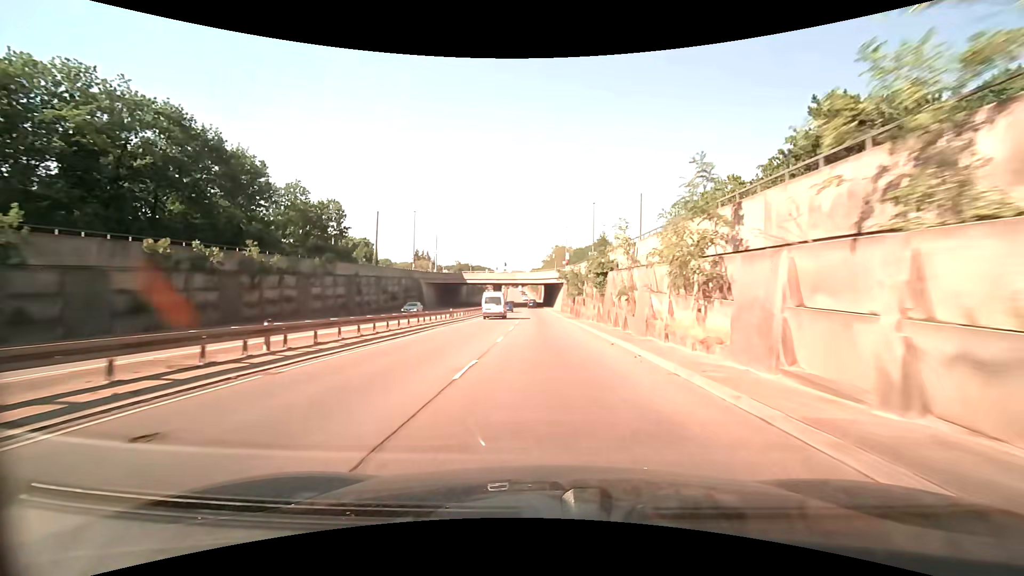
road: trunk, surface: asphalt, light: Day
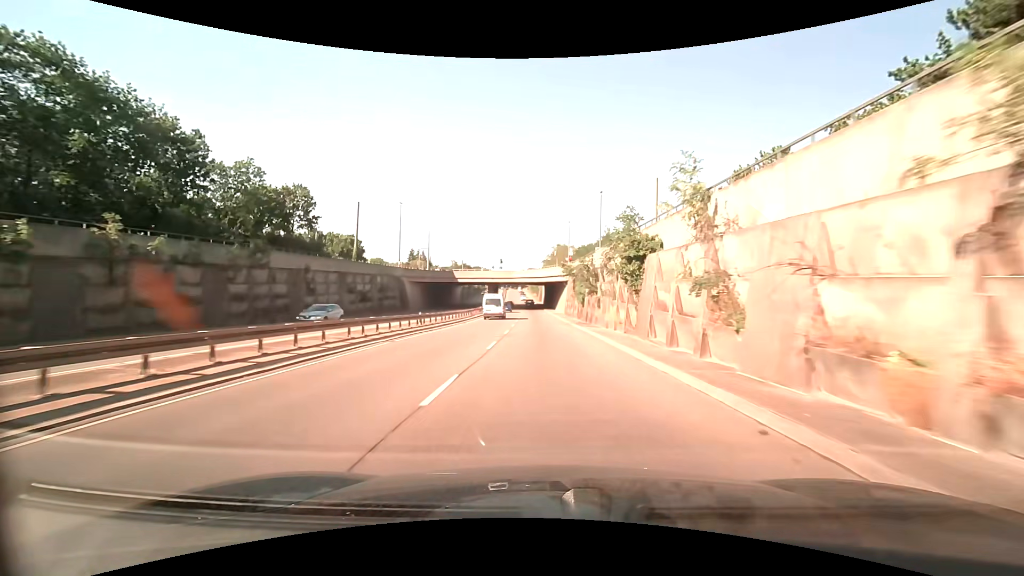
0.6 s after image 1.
(0.0, +11.2) m; 0°
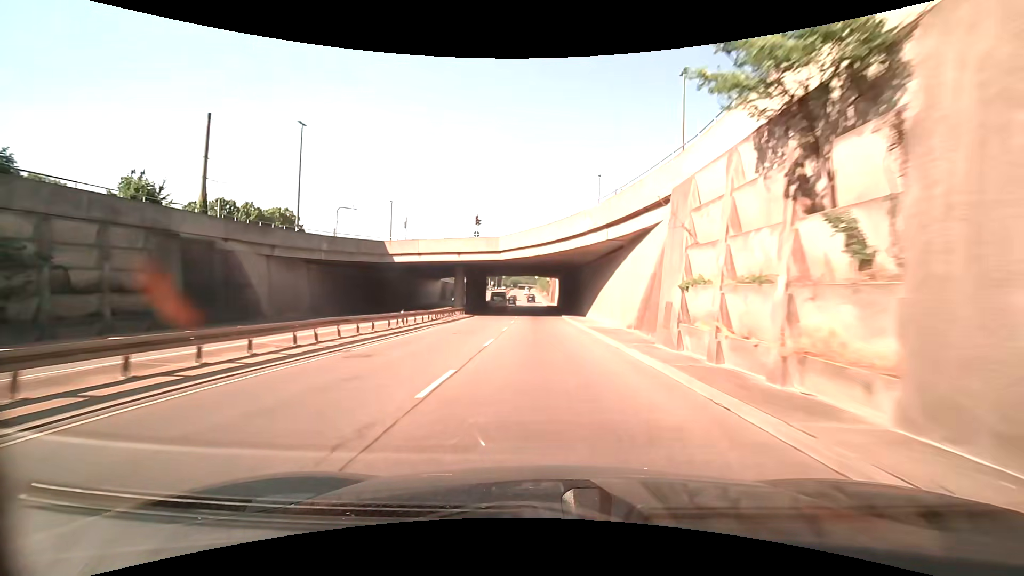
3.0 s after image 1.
(-0.6, +44.6) m; -1°
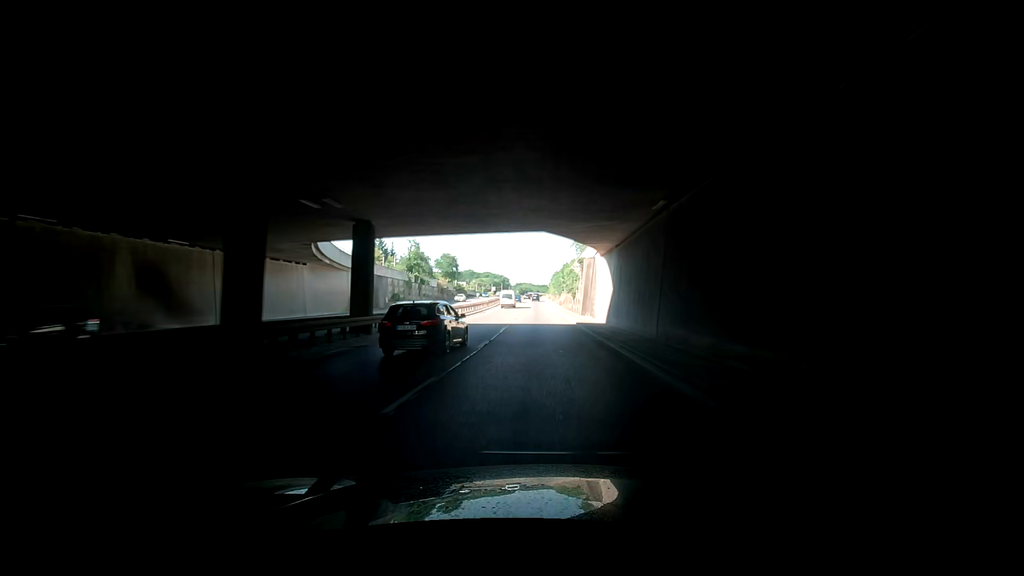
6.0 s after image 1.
(-1.3, +55.0) m; -1°
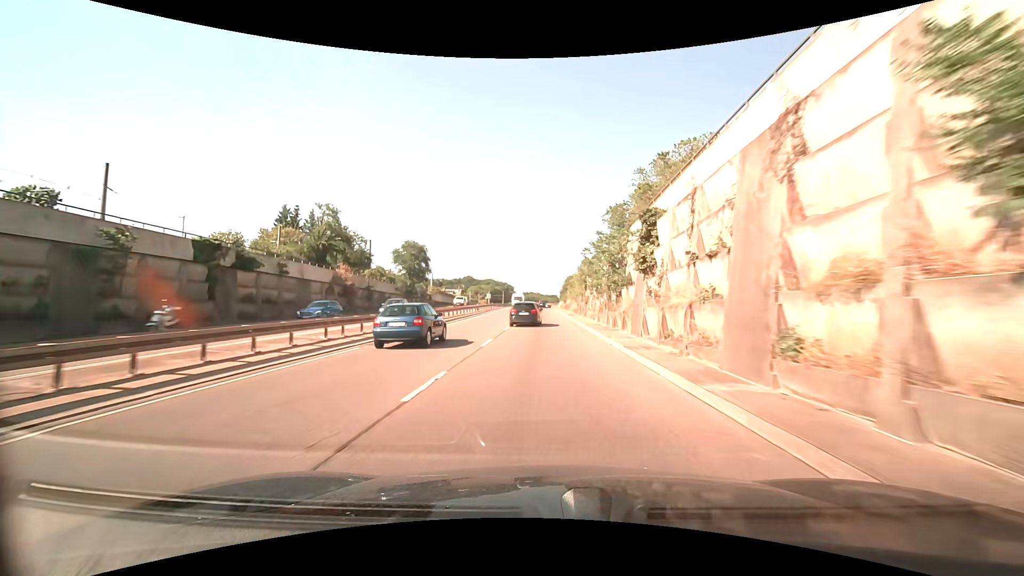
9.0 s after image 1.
(-1.3, +53.2) m; -2°
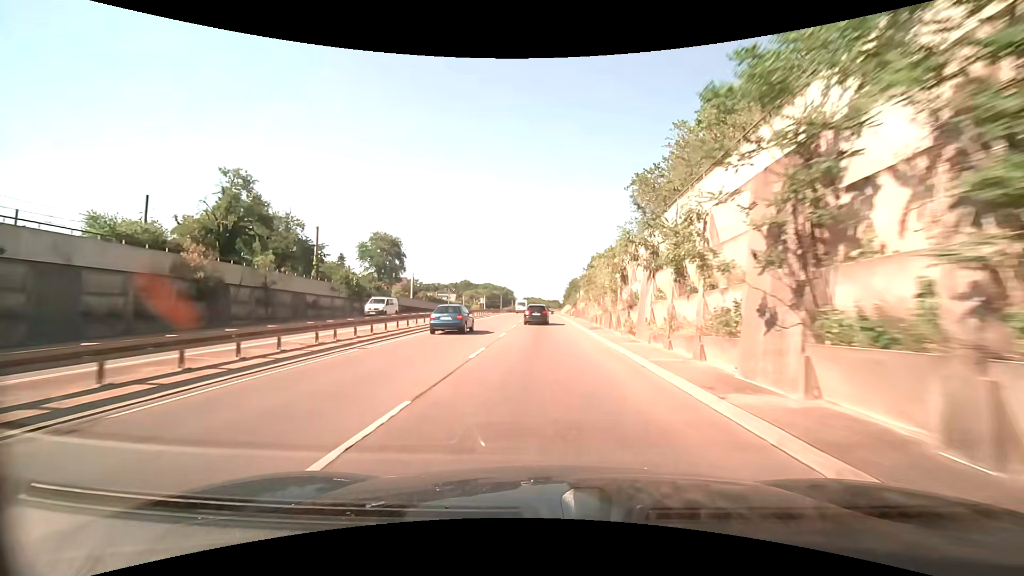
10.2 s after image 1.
(0.0, +20.8) m; 0°
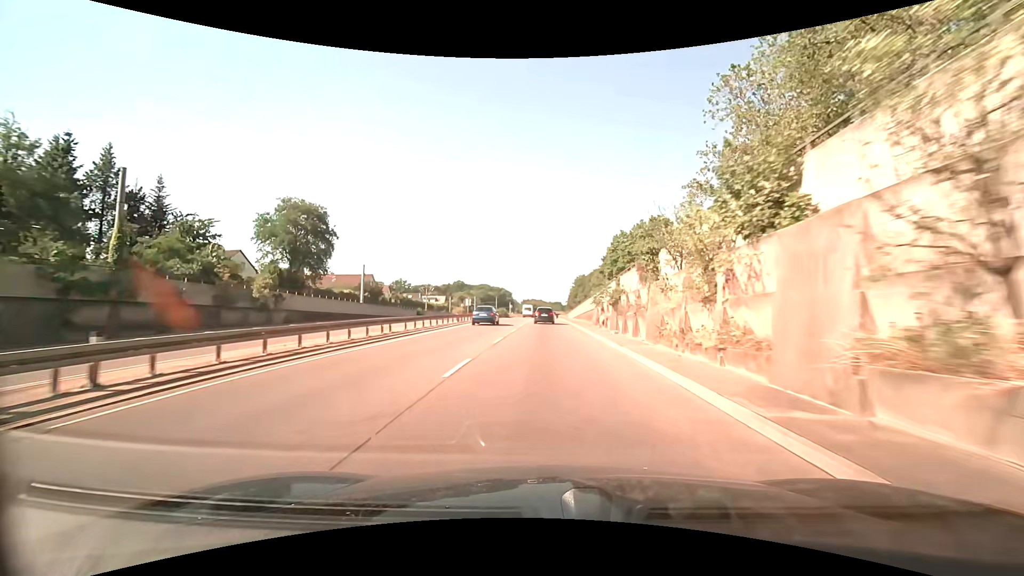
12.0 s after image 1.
(0.0, +31.1) m; 0°
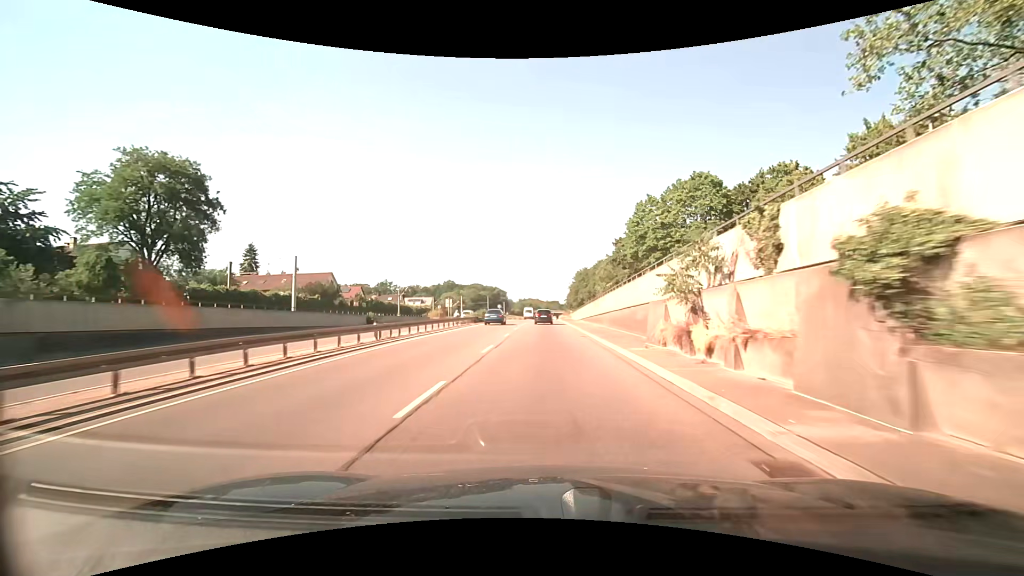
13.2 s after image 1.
(0.0, +20.9) m; 0°
(0, +10) (0, +20) (0, +30) (0, +40) (0, +50) (0, +60) (0, +70) (+1, +80) (+1, +90) (+1, +100) m
